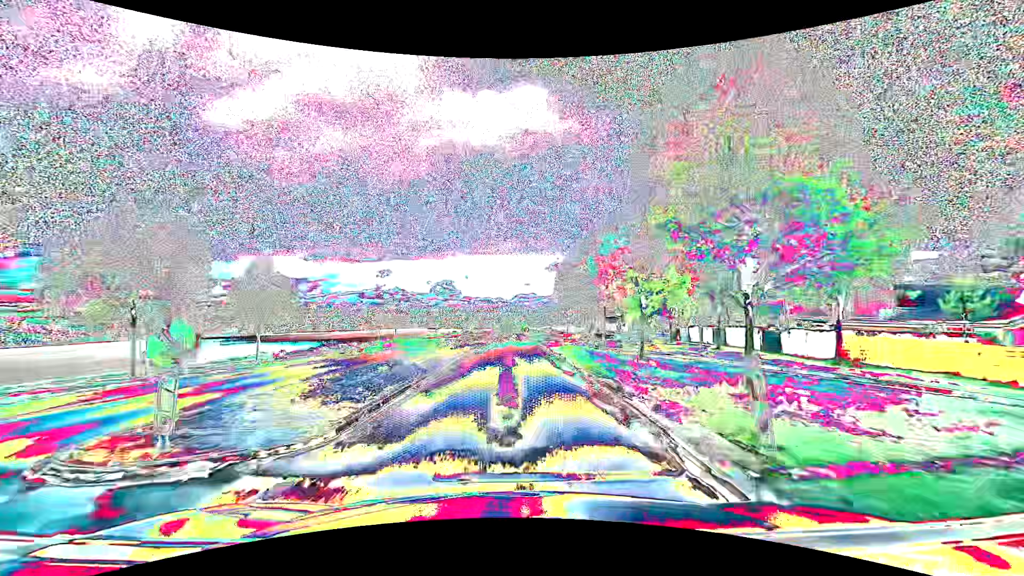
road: primary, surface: asphalt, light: Day
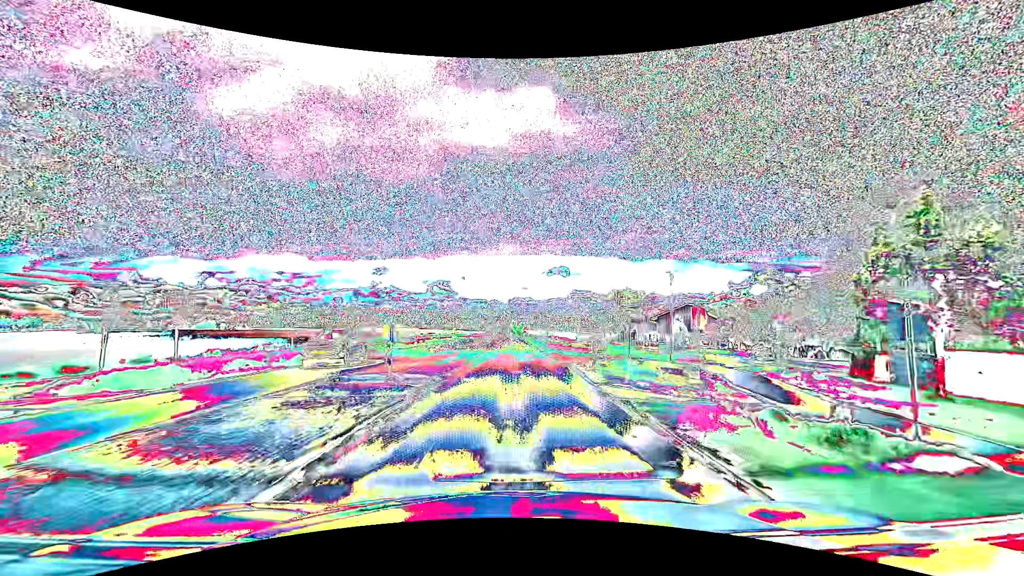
(0.0, +31.4) m; 0°
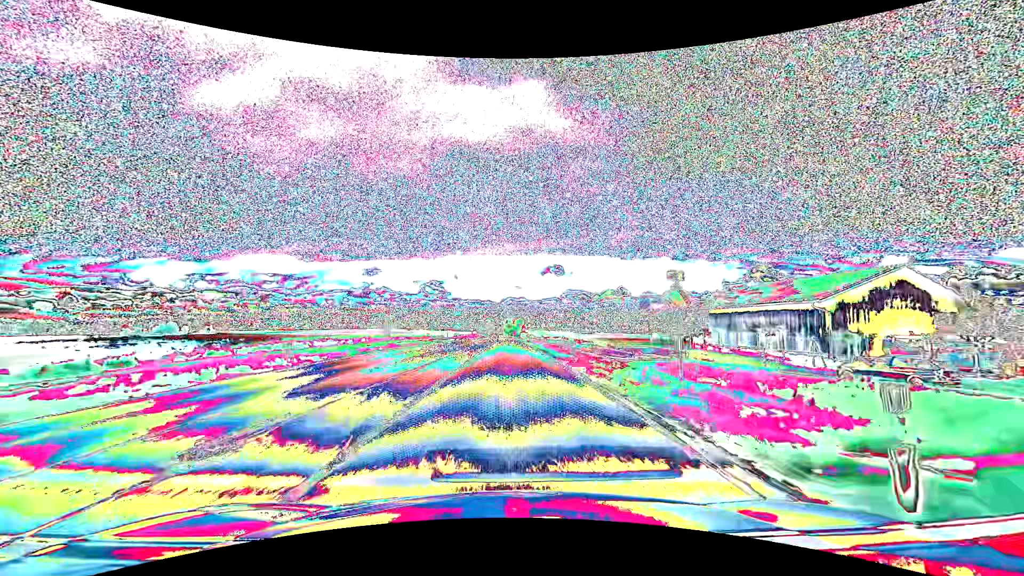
(+0.6, +46.3) m; +1°
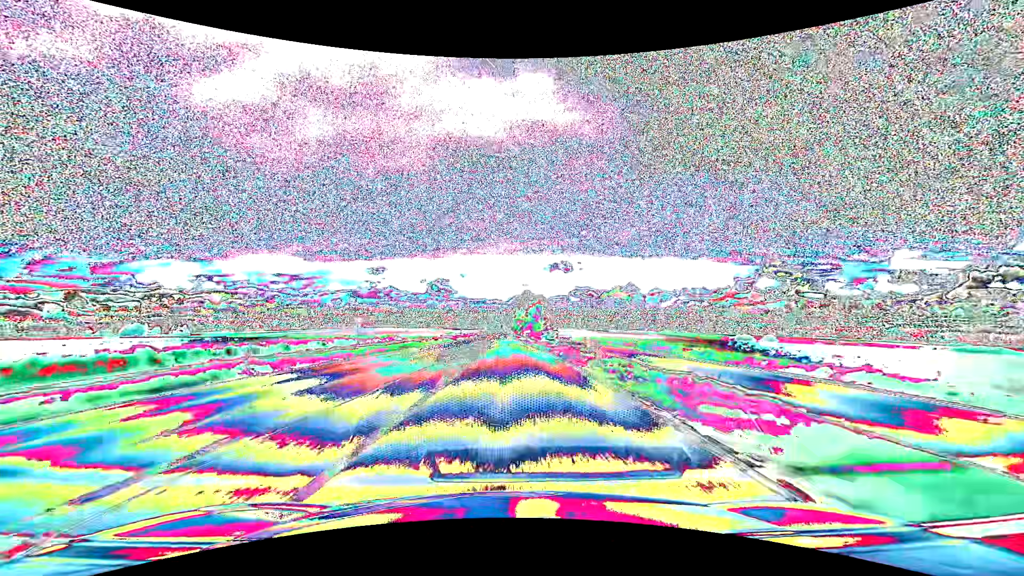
(0.0, +54.3) m; -1°
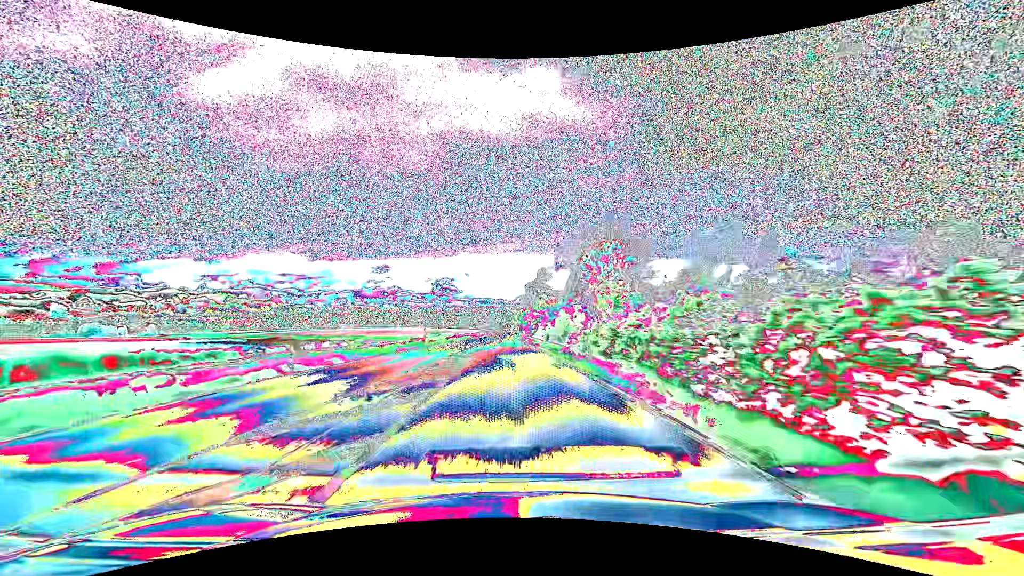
(-0.4, +48.7) m; -1°
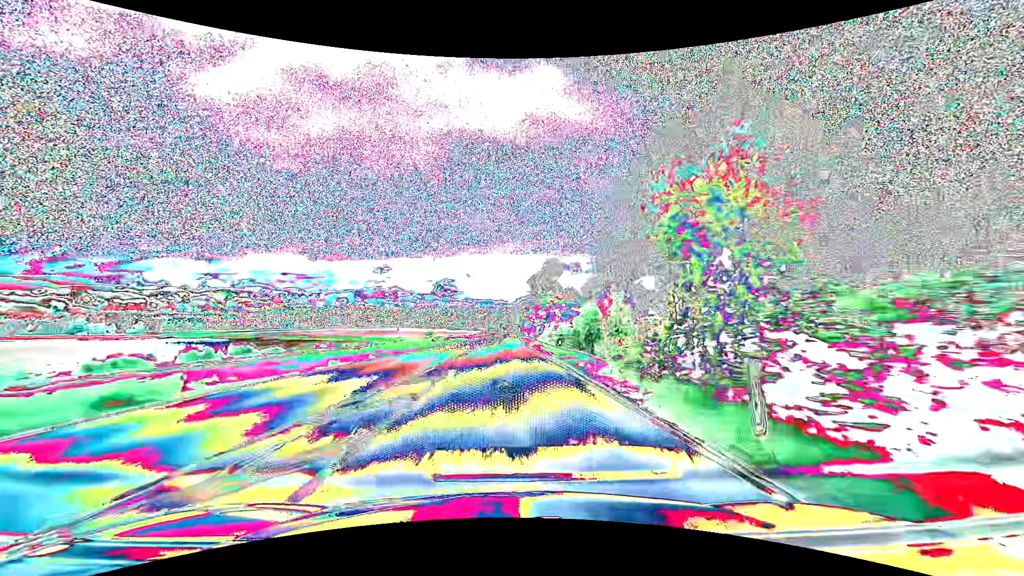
(0.0, +12.9) m; 0°
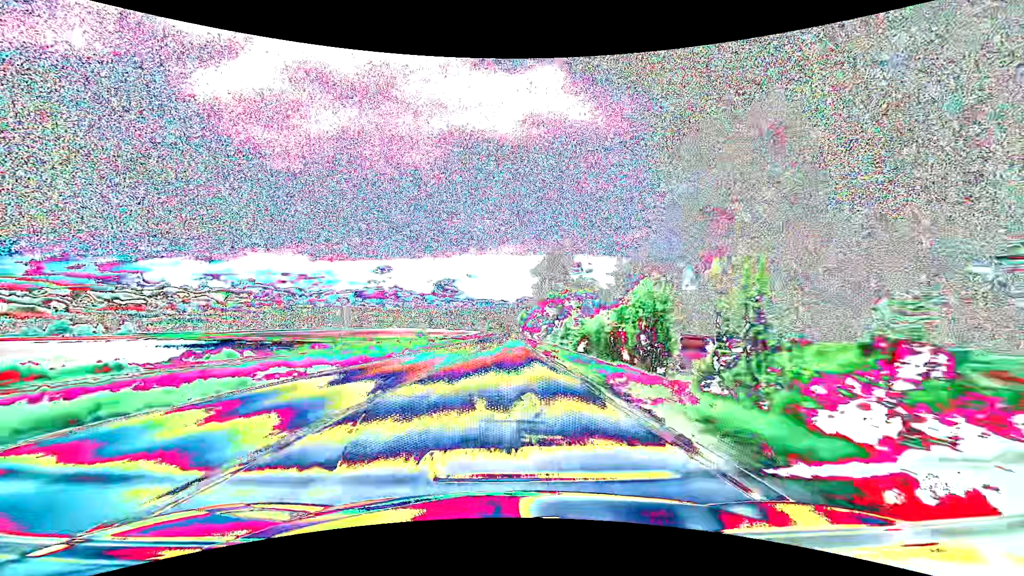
(0.0, +13.1) m; 0°
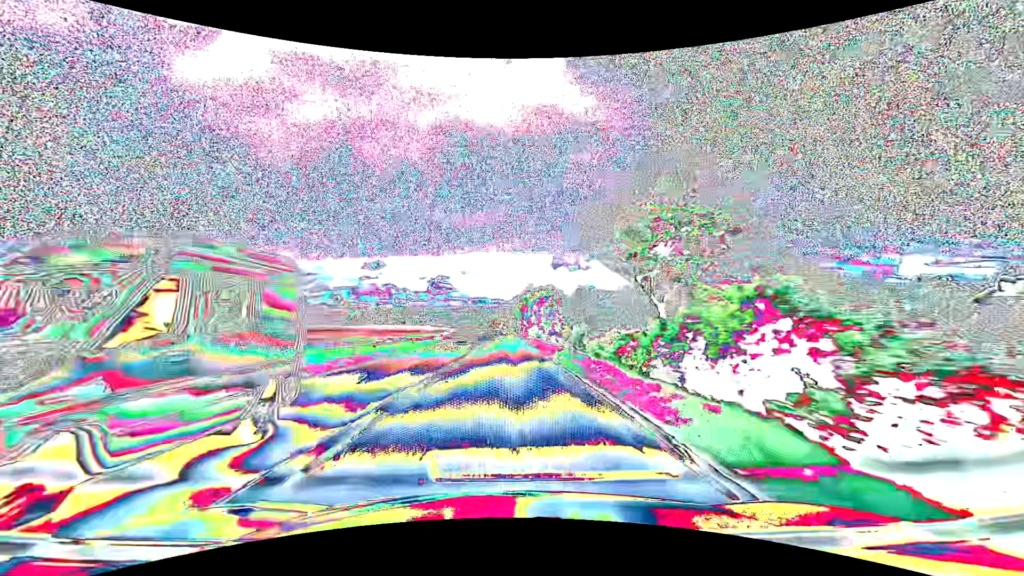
(+0.7, +69.5) m; +1°
(0, +10) (0, +20) (0, +30) (0, +40) (0, +50) (0, +60) (0, +70) (0, +80) (0, +90) (0, +100) m
